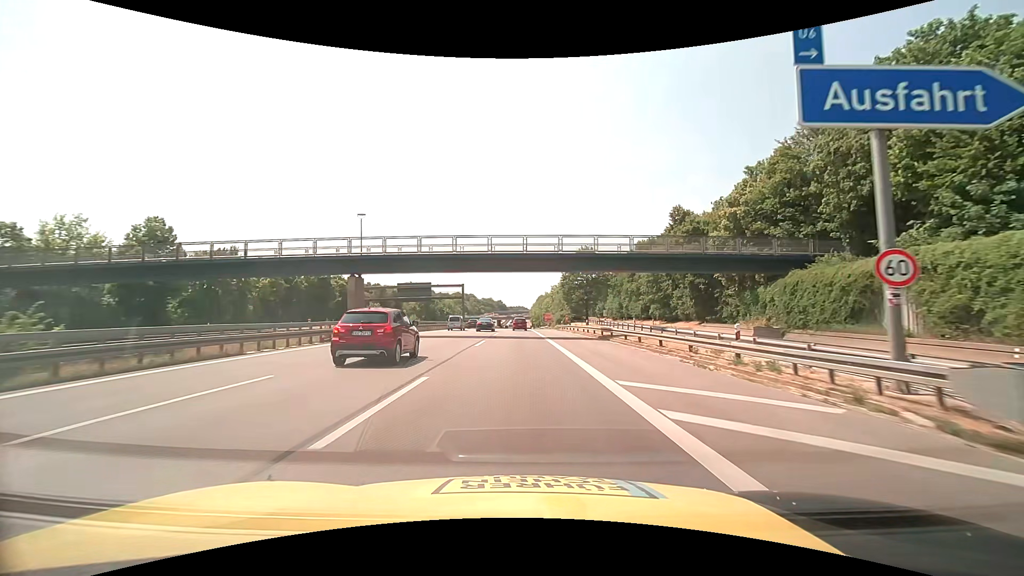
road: motorway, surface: asphalt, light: Day
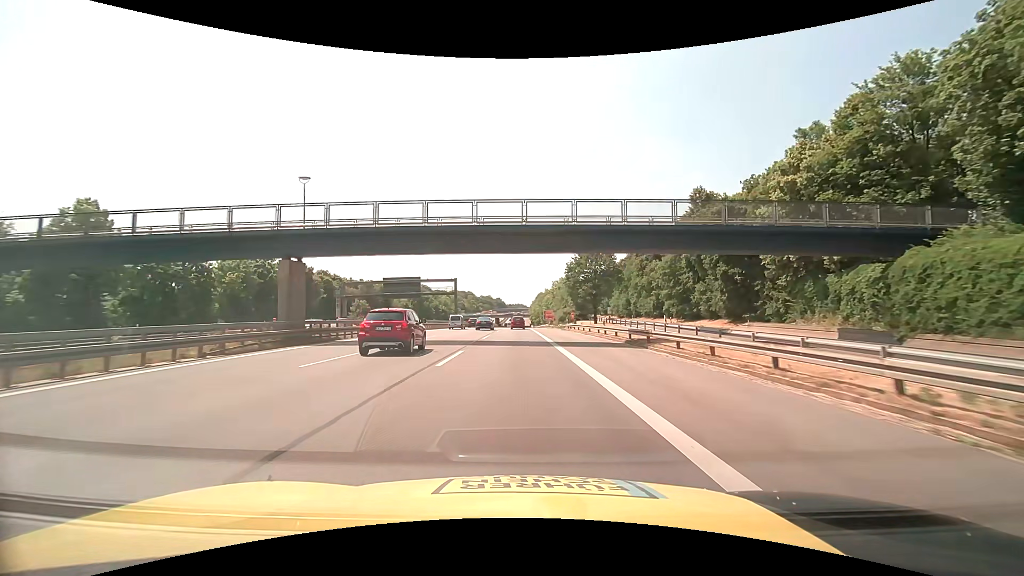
(0.0, +10.4) m; 0°
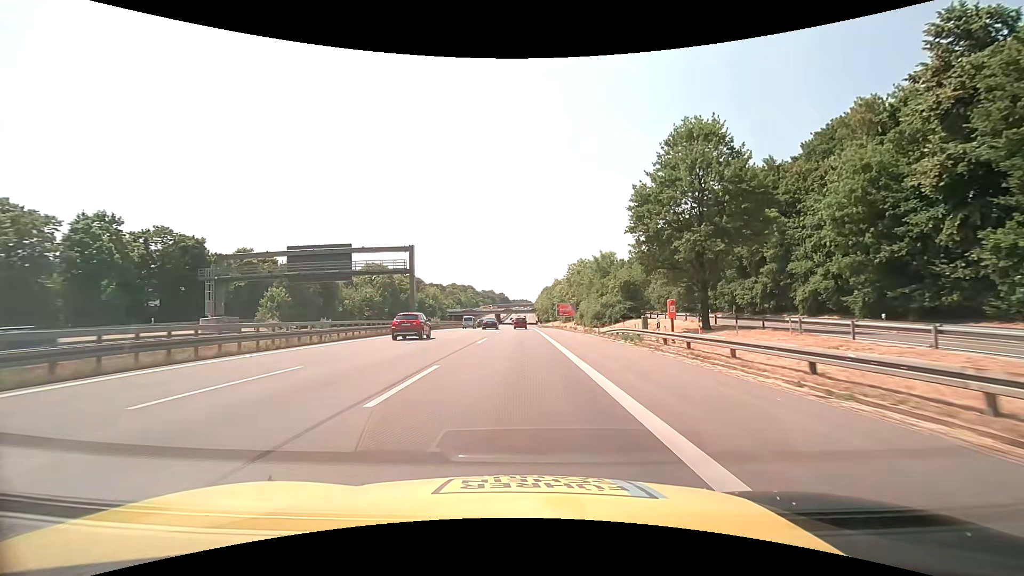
(-0.3, +41.8) m; -1°
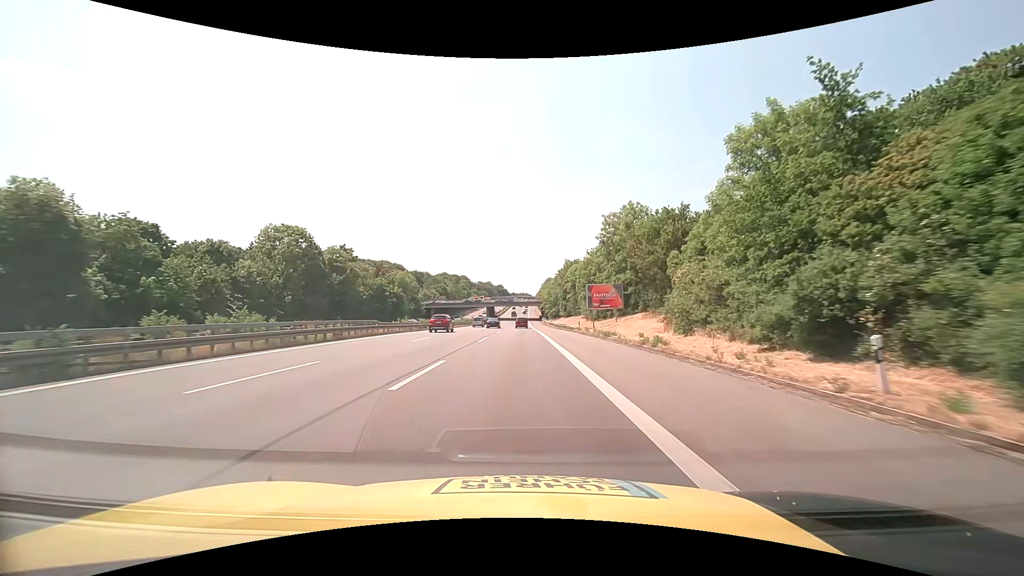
(0.0, +52.5) m; 0°
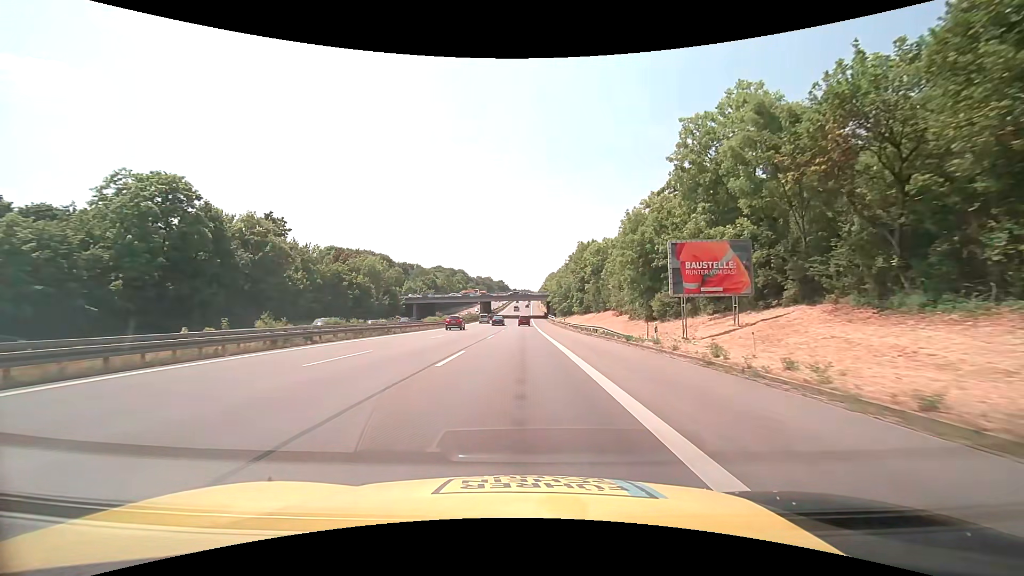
(-0.1, +31.5) m; -1°
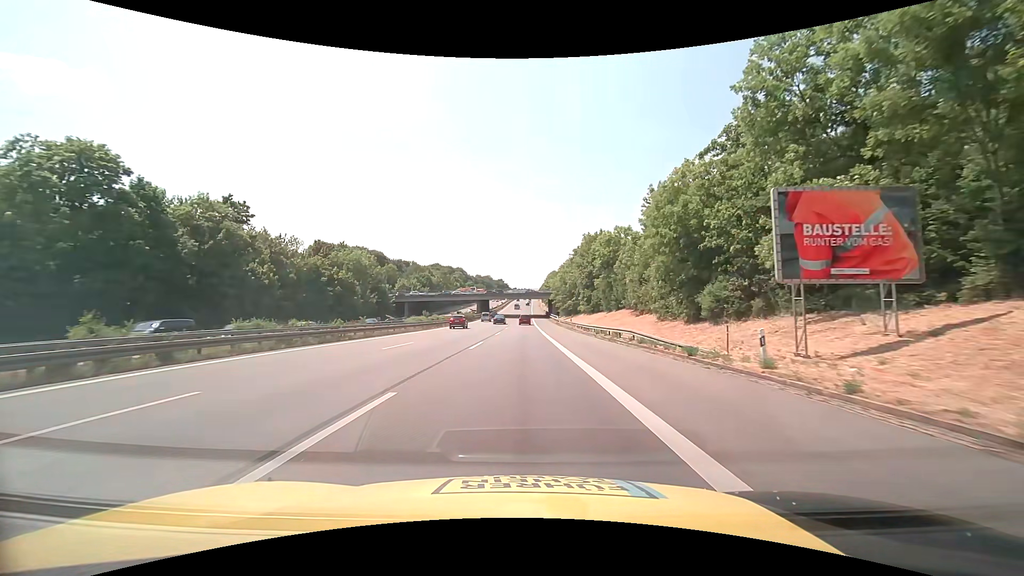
(0.0, +10.5) m; 0°
